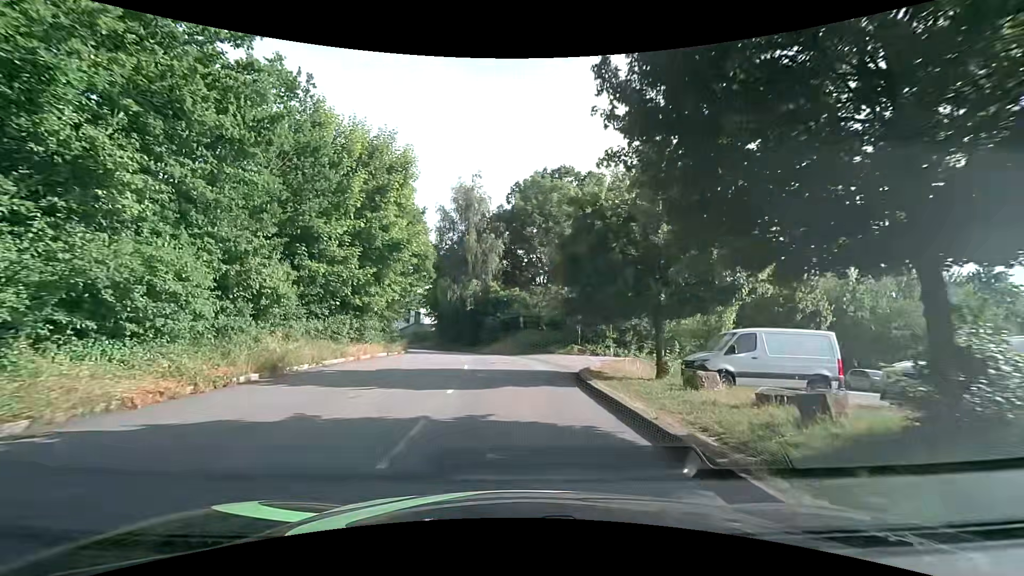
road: residential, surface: asphalt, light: Day
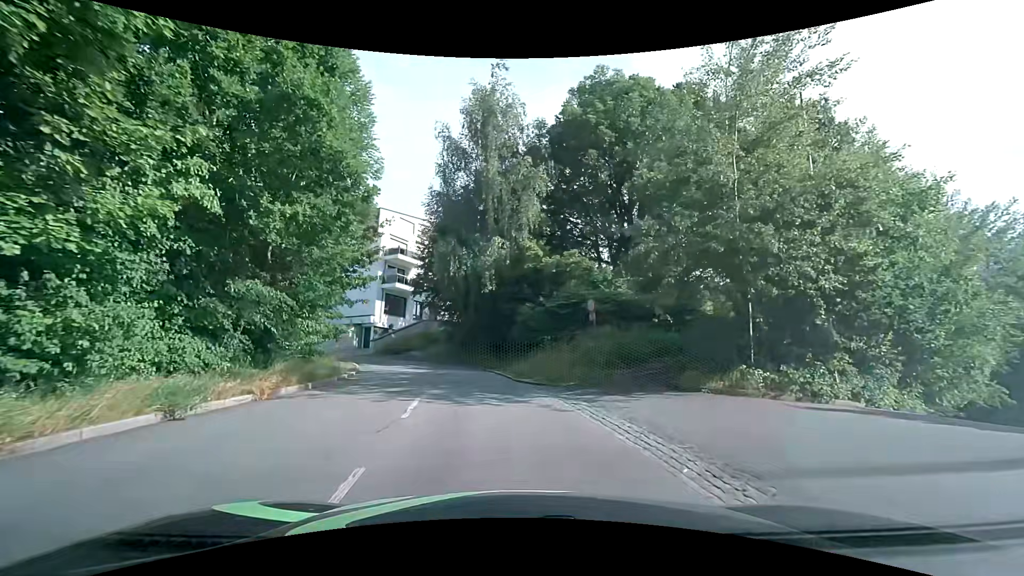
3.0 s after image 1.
(-0.8, +20.7) m; -5°
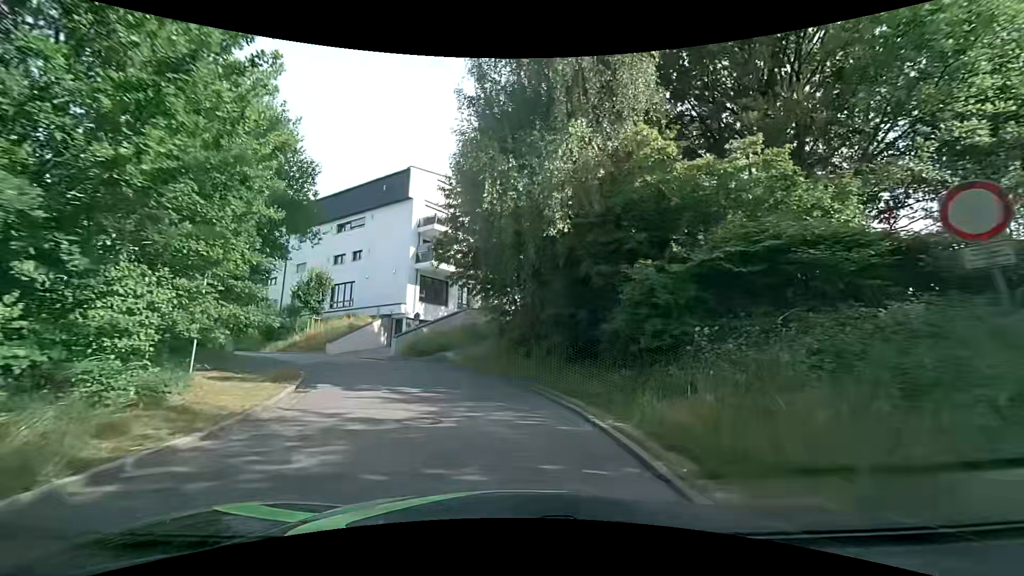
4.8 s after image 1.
(-0.8, +12.9) m; -7°
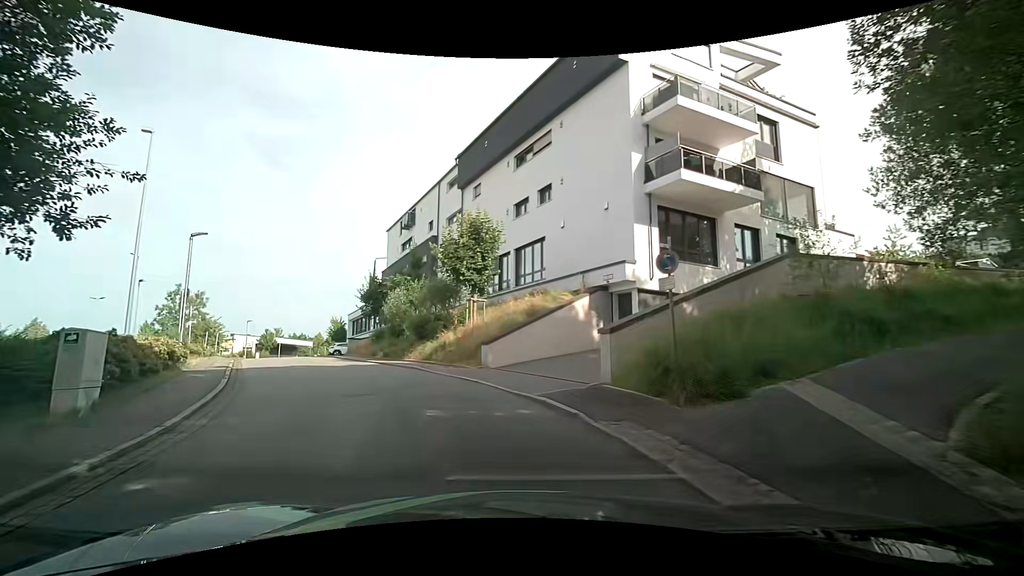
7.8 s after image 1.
(-3.2, +19.3) m; -26°
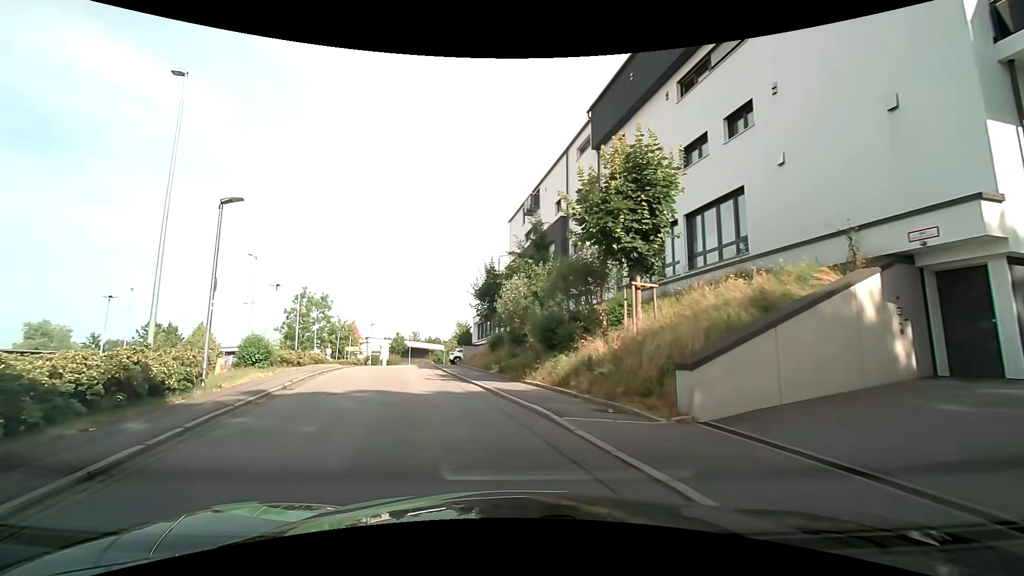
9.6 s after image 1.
(-1.2, +8.6) m; -16°
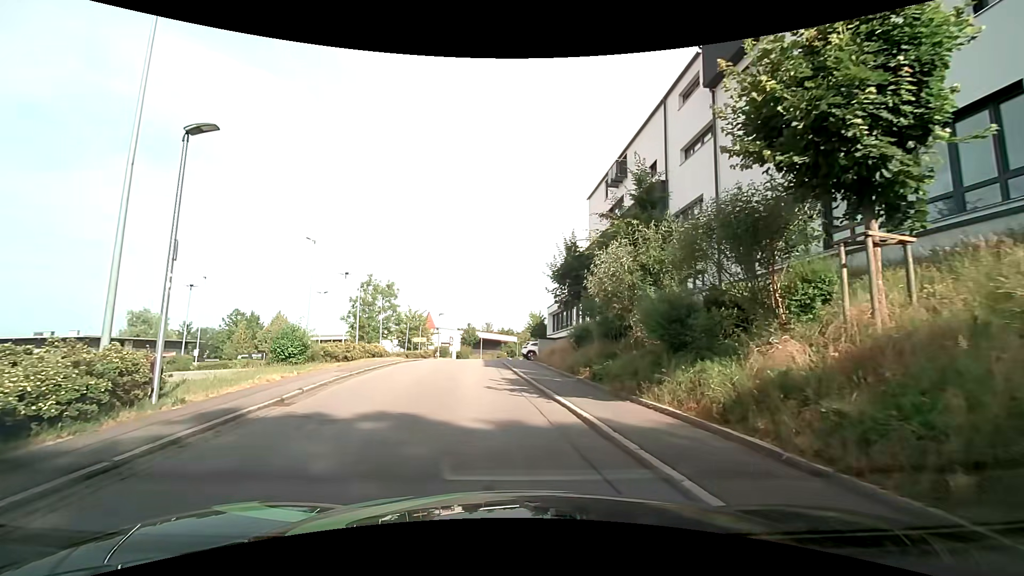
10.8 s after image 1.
(-0.4, +5.5) m; -8°
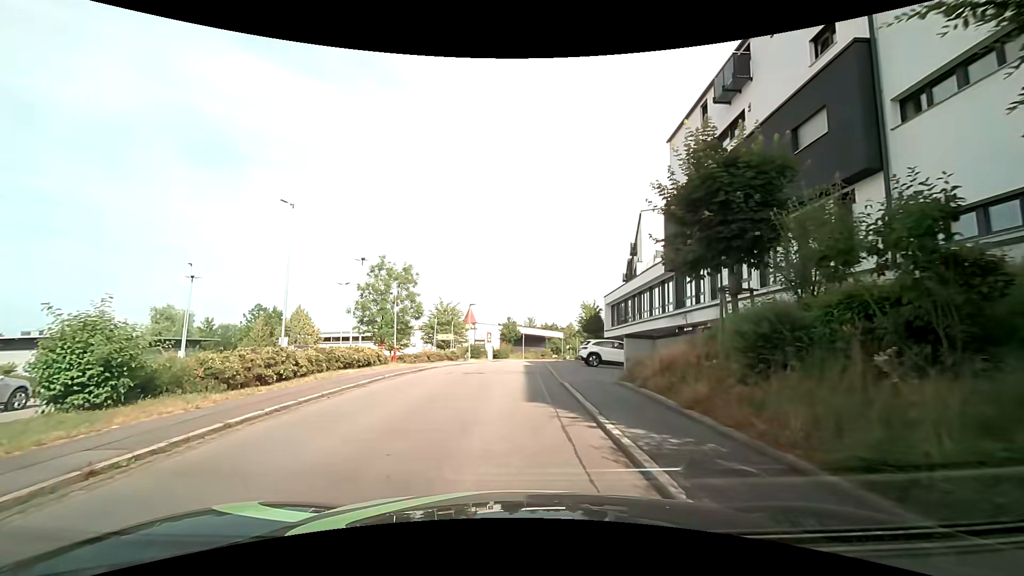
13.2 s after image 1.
(-0.8, +11.9) m; -6°
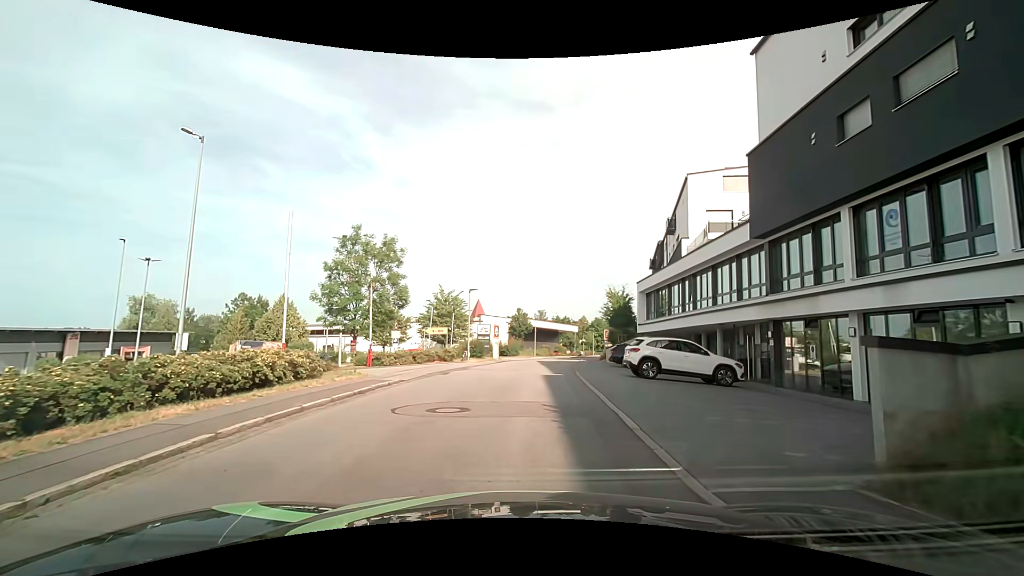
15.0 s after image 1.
(-0.1, +9.7) m; -1°
